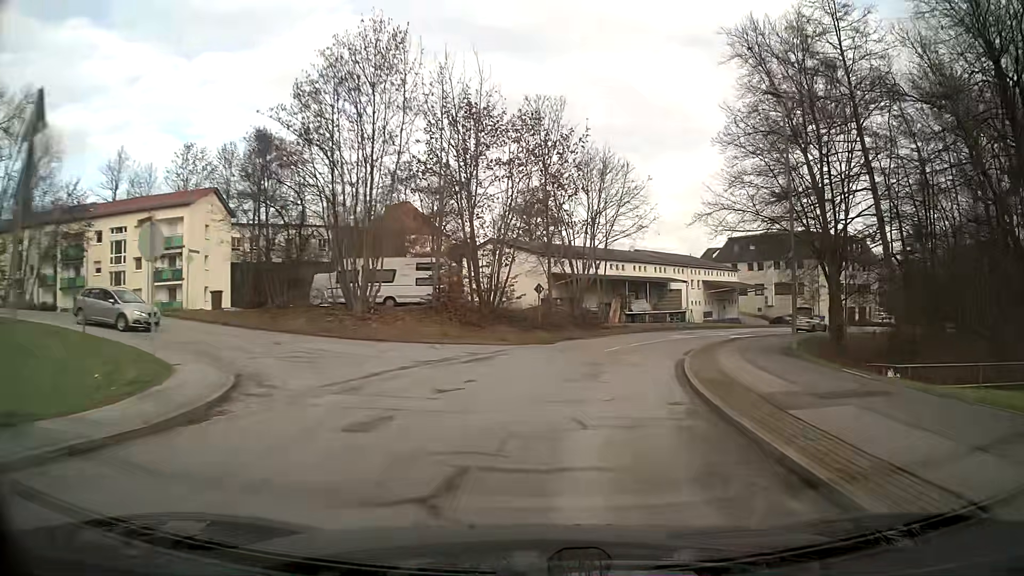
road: unclassified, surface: asphalt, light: Day
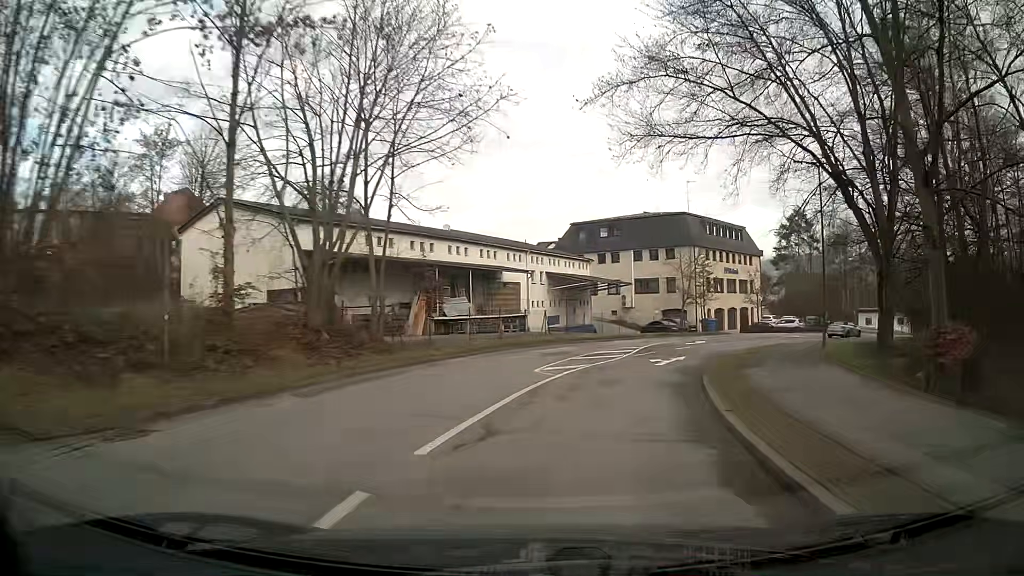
(+3.0, +22.5) m; +16°
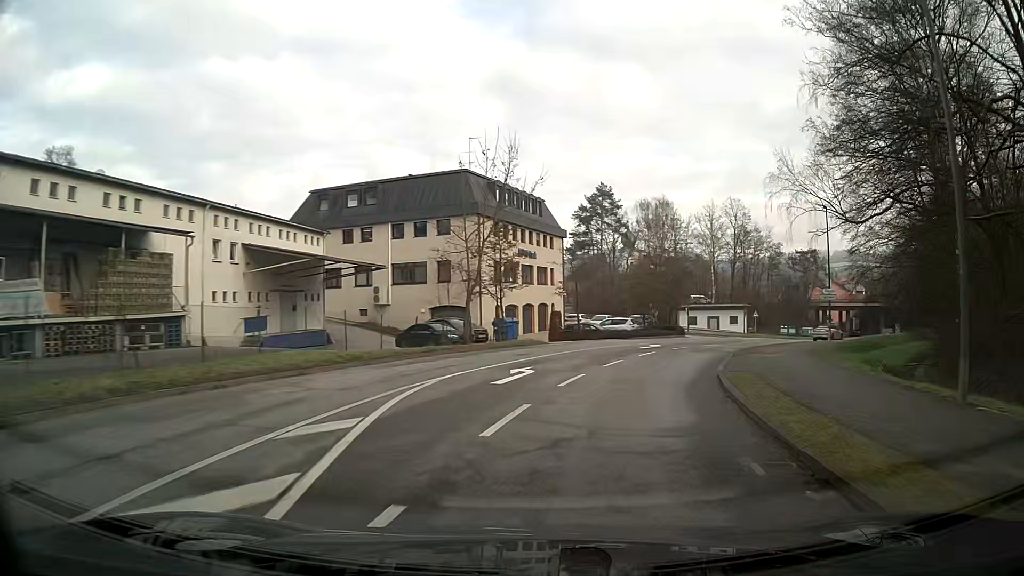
(+3.8, +22.0) m; +20°
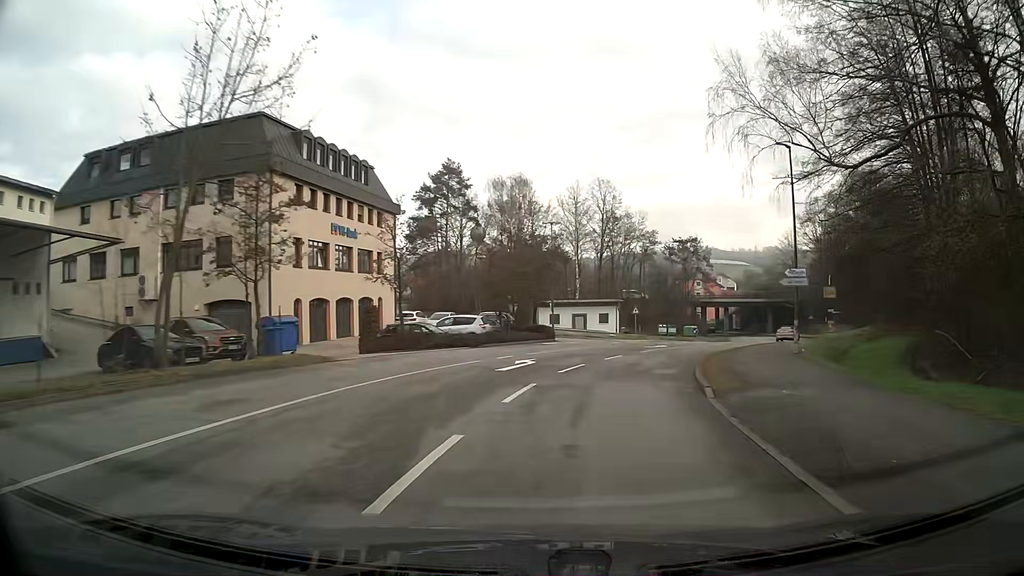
(+1.6, +15.1) m; +12°
